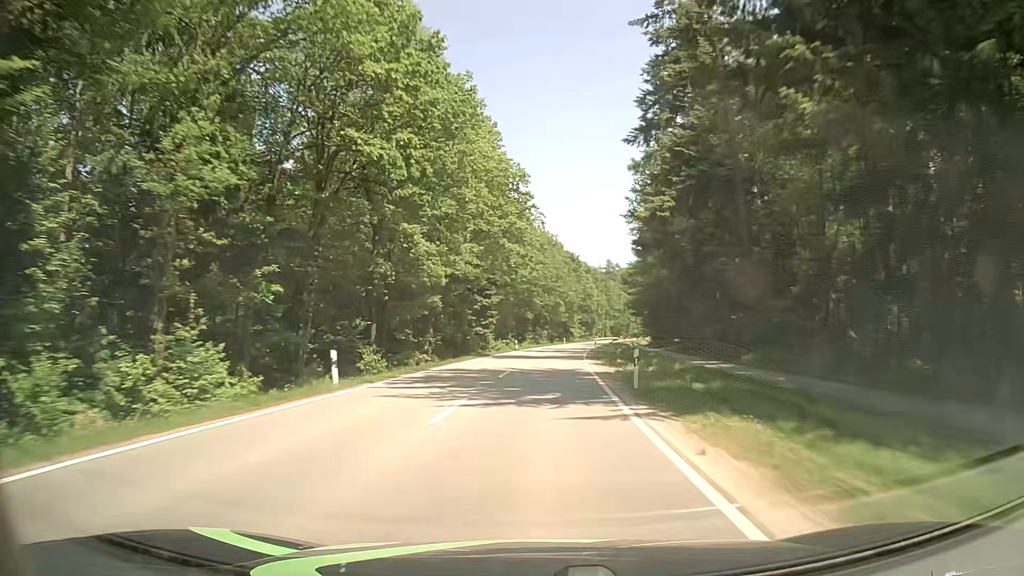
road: tertiary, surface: asphalt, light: Day
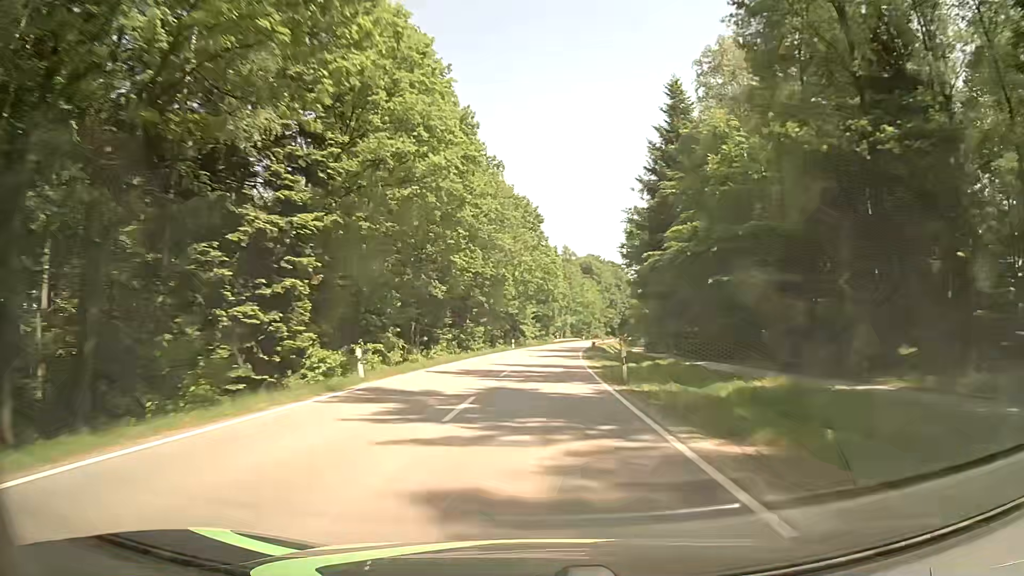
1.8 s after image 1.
(+1.9, +47.5) m; +5°
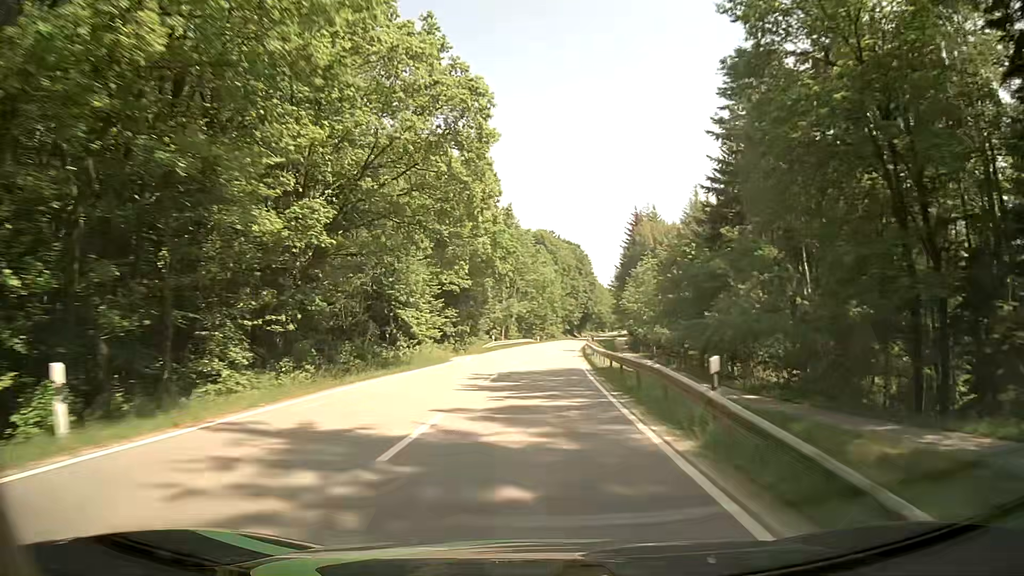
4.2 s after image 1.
(+3.0, +63.7) m; +5°
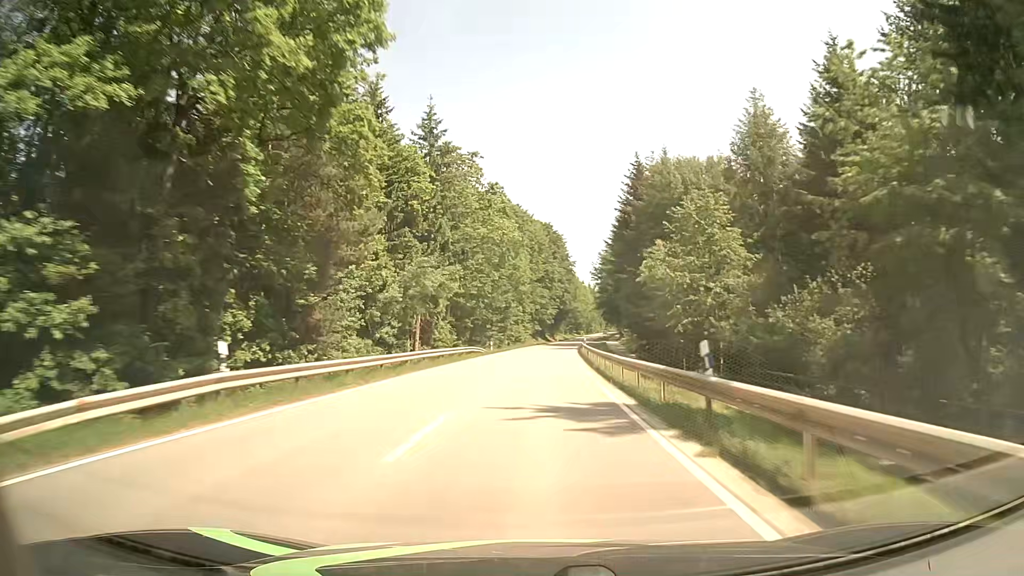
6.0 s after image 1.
(+1.1, +47.8) m; +3°
(0, +10) (0, +20) (0, +30) (+1, +40) (+1, +50) (+2, +60) (+2, +70) (+3, +80) (+4, +90) (+4, +100) m
